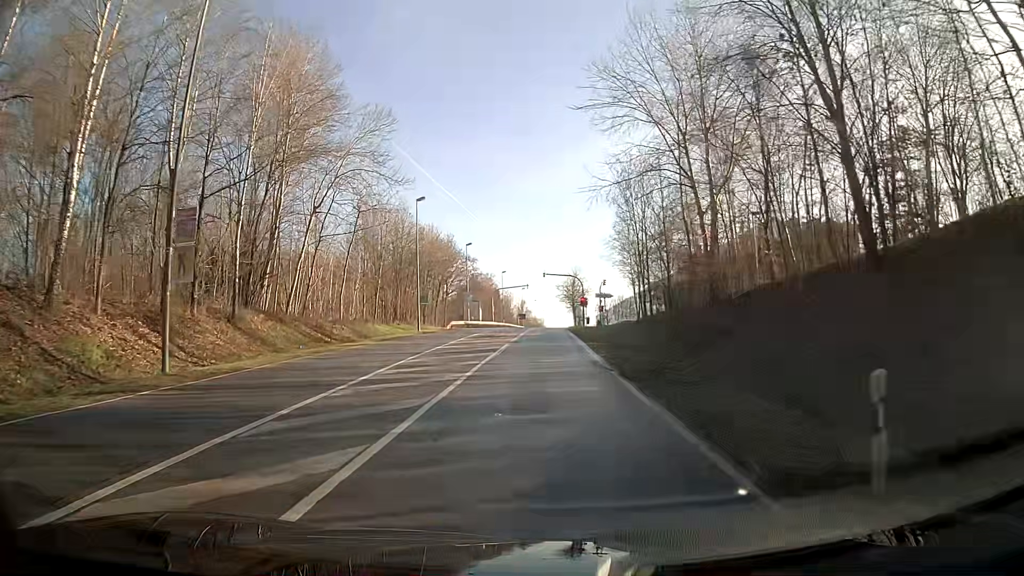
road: secondary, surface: asphalt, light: Day
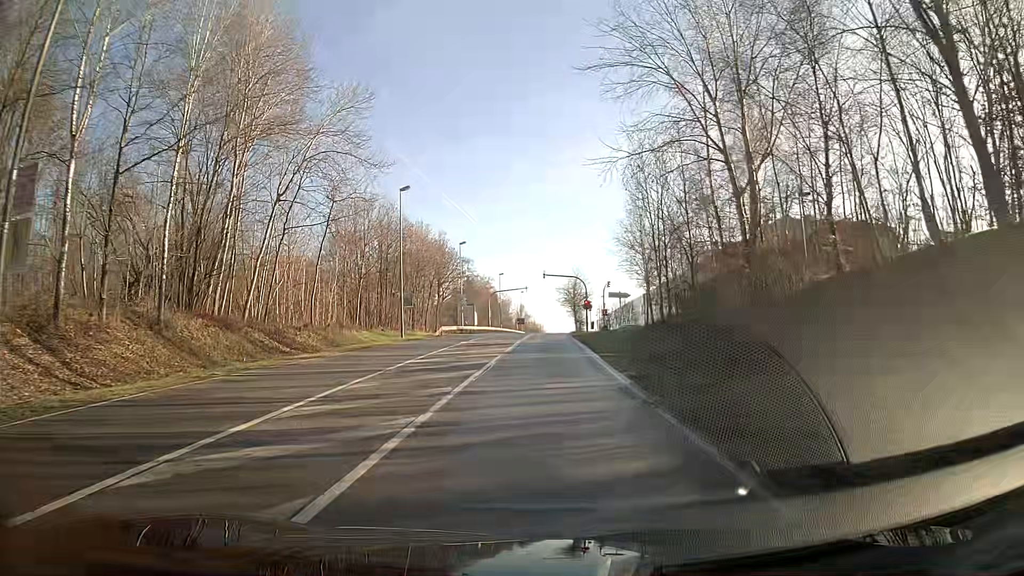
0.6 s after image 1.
(0.0, +6.2) m; 0°
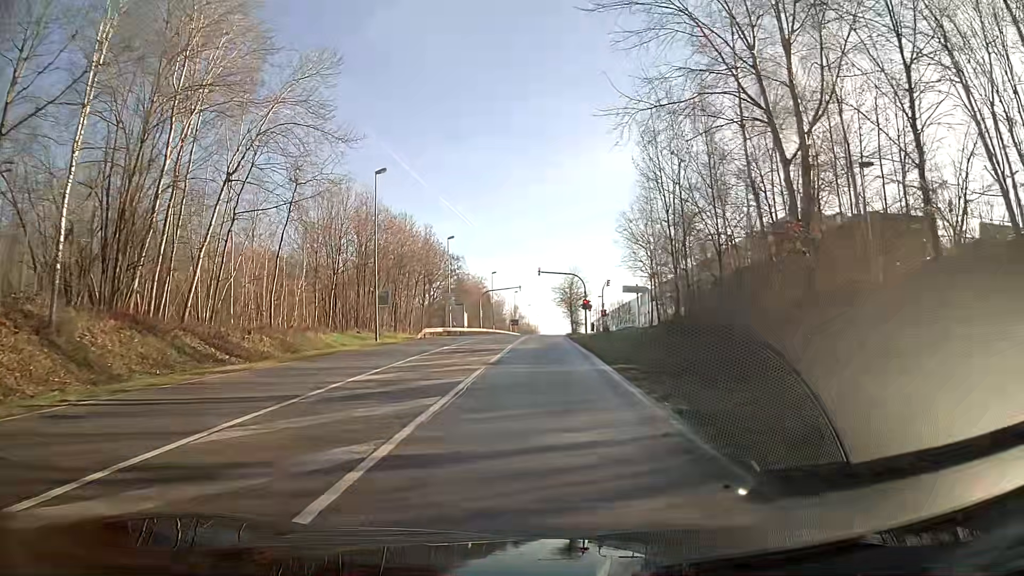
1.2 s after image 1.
(0.0, +5.8) m; 0°
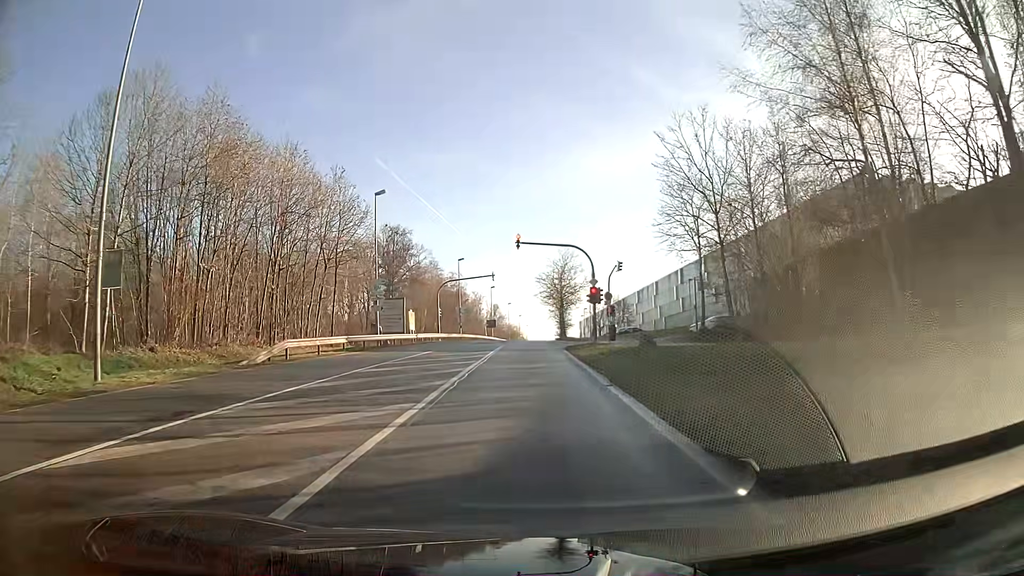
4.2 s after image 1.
(+0.3, +25.5) m; +1°
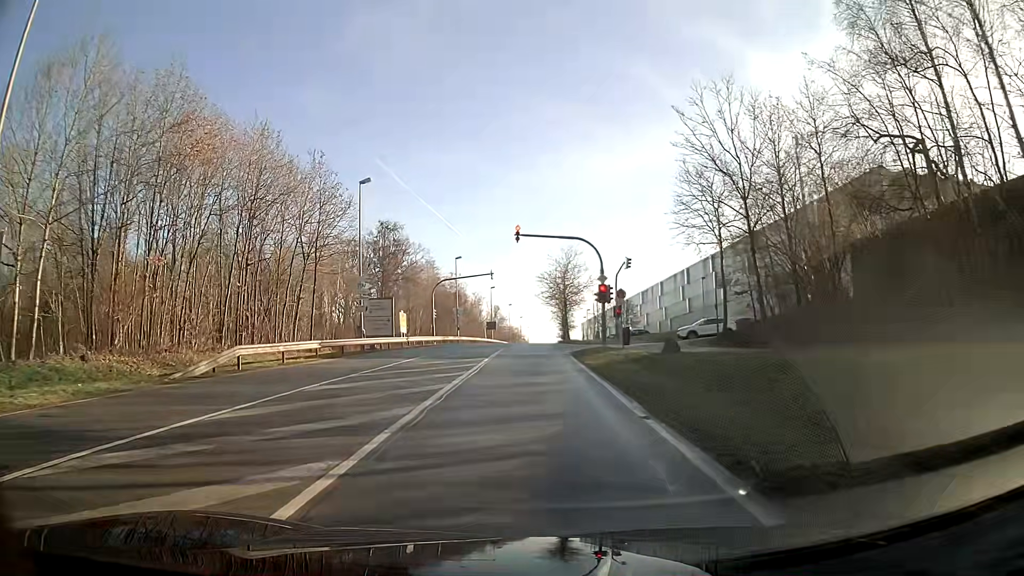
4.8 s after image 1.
(0.0, +4.4) m; 0°
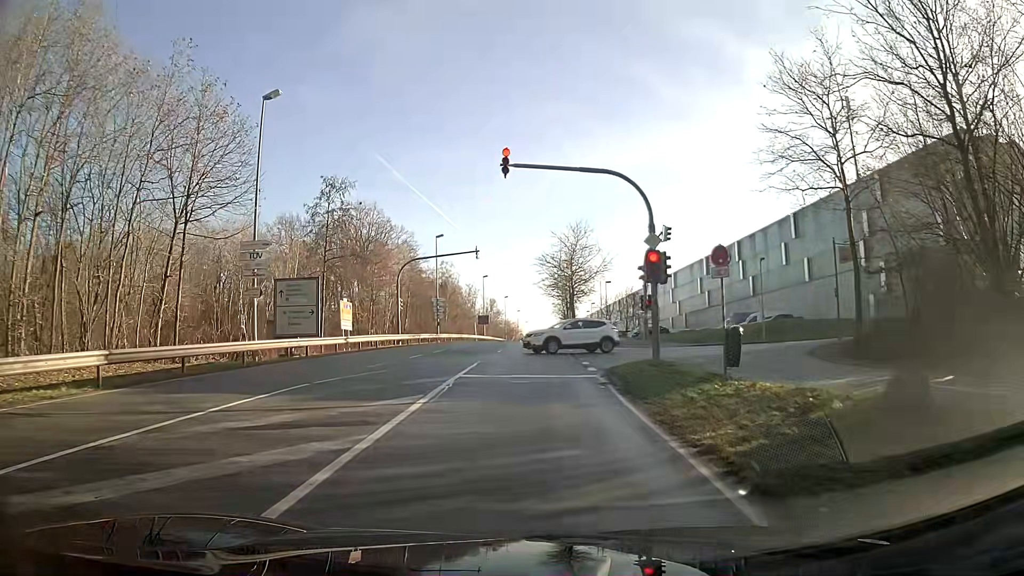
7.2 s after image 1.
(-0.1, +15.3) m; 0°
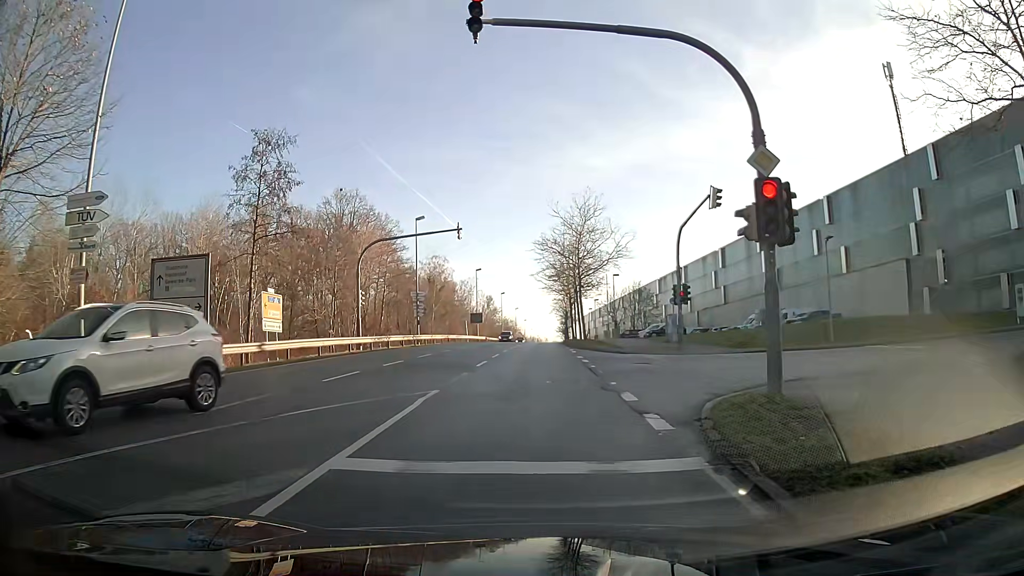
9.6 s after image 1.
(0.0, +10.2) m; 0°
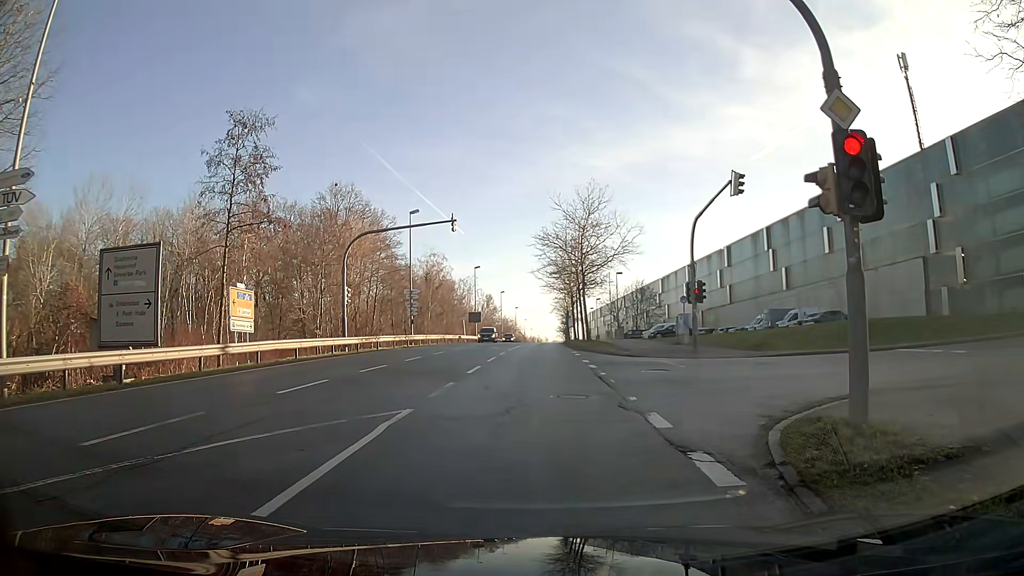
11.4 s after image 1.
(0.0, +2.7) m; -1°
(0, +10) (+1, +20) (+1, +30) (+1, +40) (+2, +50) (+3, +60) (+3, +70) (+4, +80) (+5, +90) (+5, +100) m
